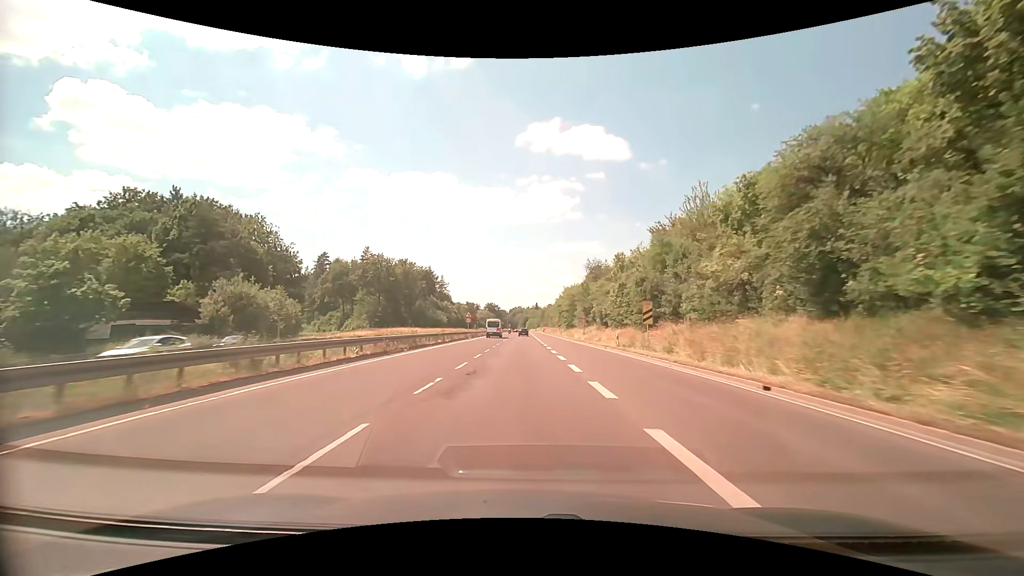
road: trunk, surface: asphalt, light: Day
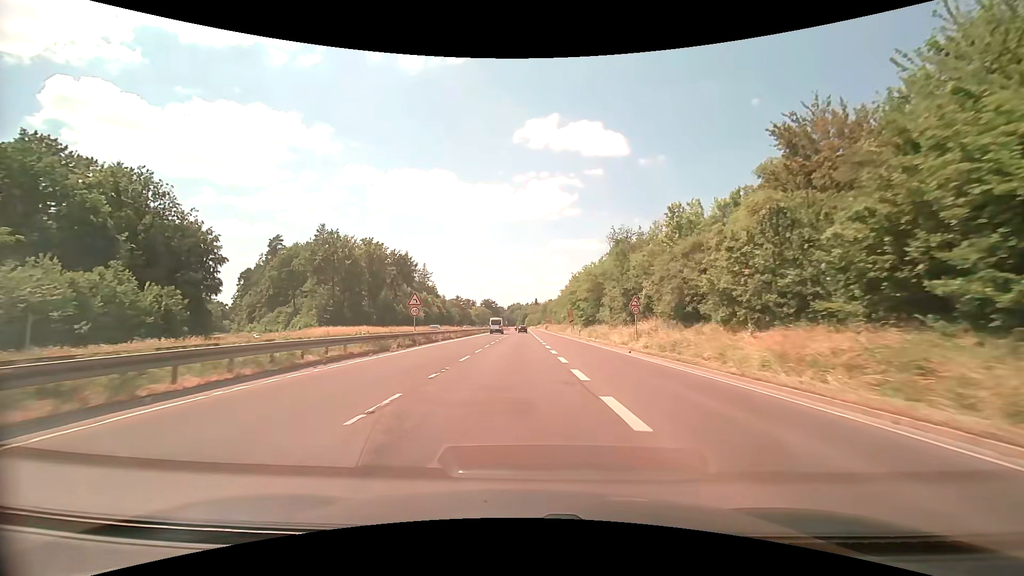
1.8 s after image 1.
(+0.1, +33.3) m; 0°
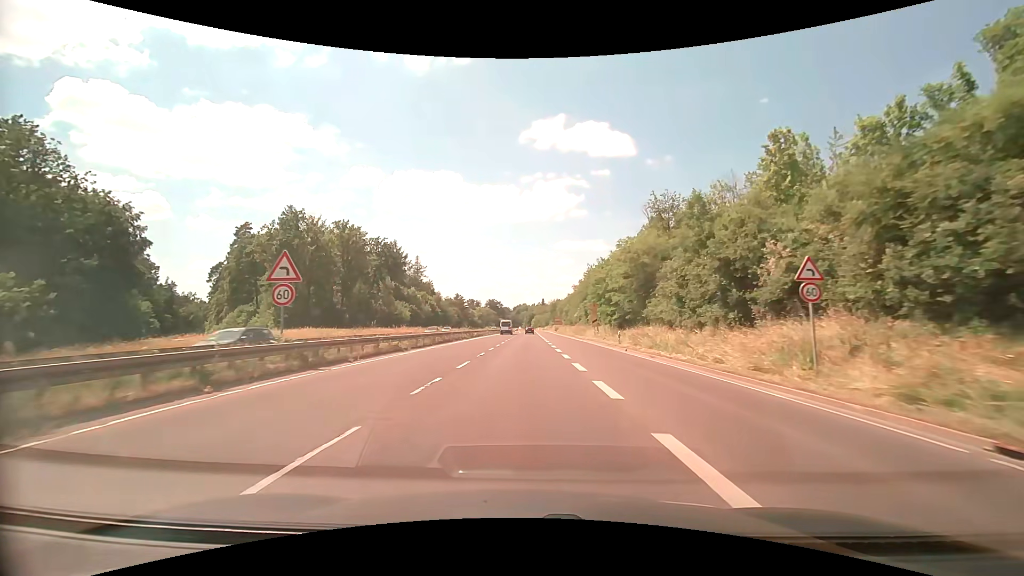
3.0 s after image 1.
(-0.3, +21.0) m; -1°
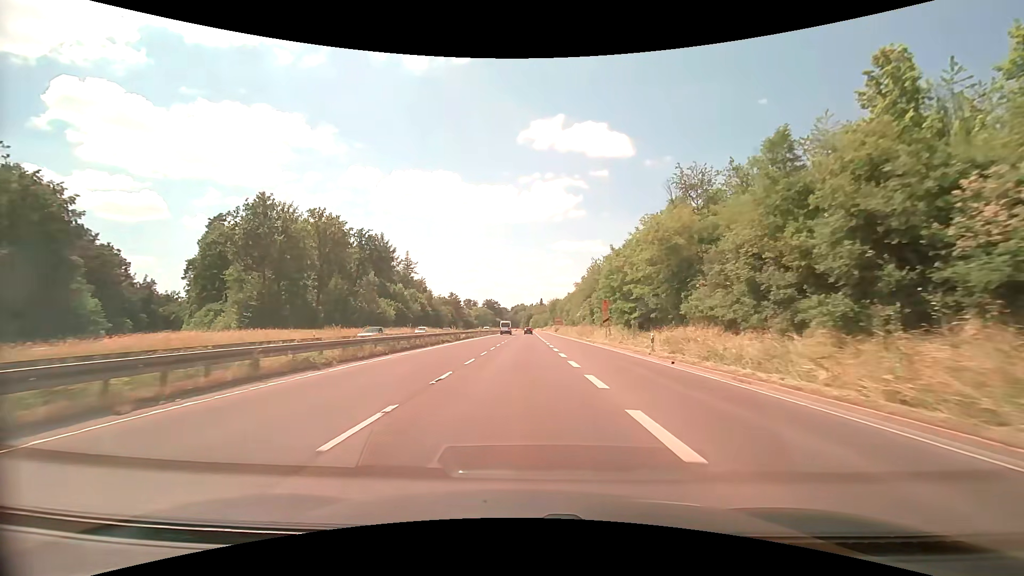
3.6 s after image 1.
(0.0, +10.2) m; 0°
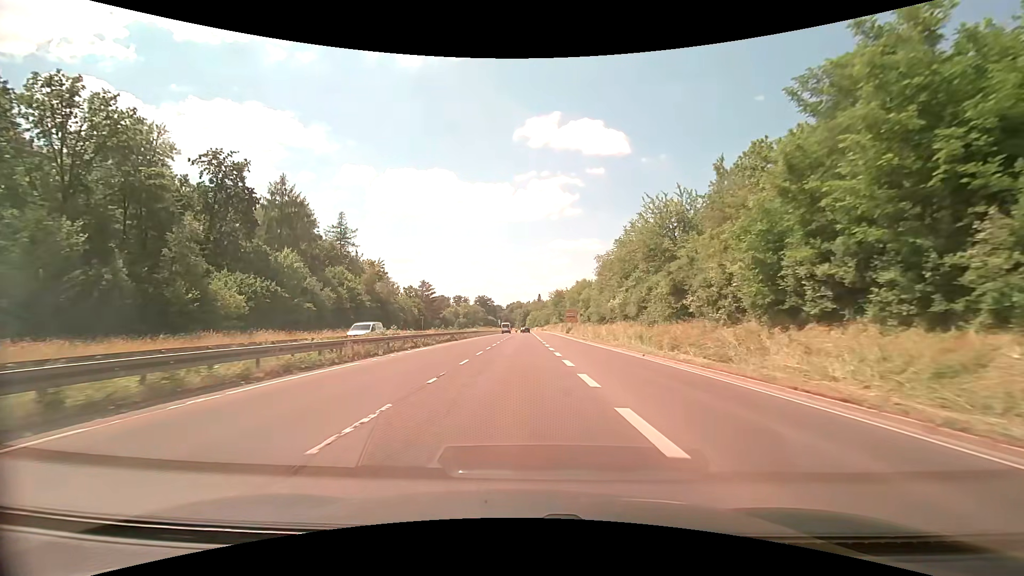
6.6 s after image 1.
(+0.2, +47.7) m; 0°
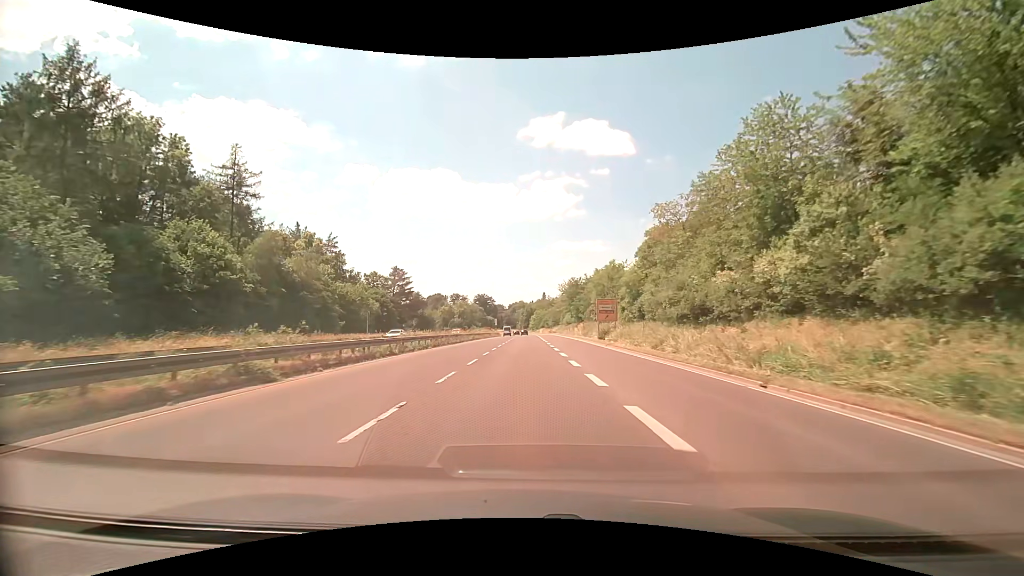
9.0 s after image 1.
(-0.3, +35.6) m; 0°
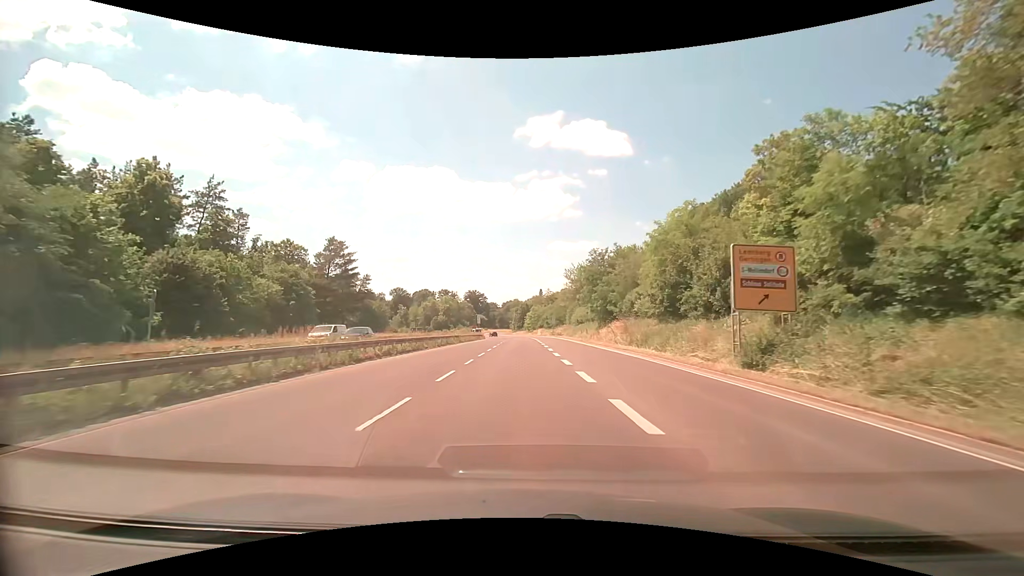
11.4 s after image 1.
(+0.1, +35.2) m; +1°
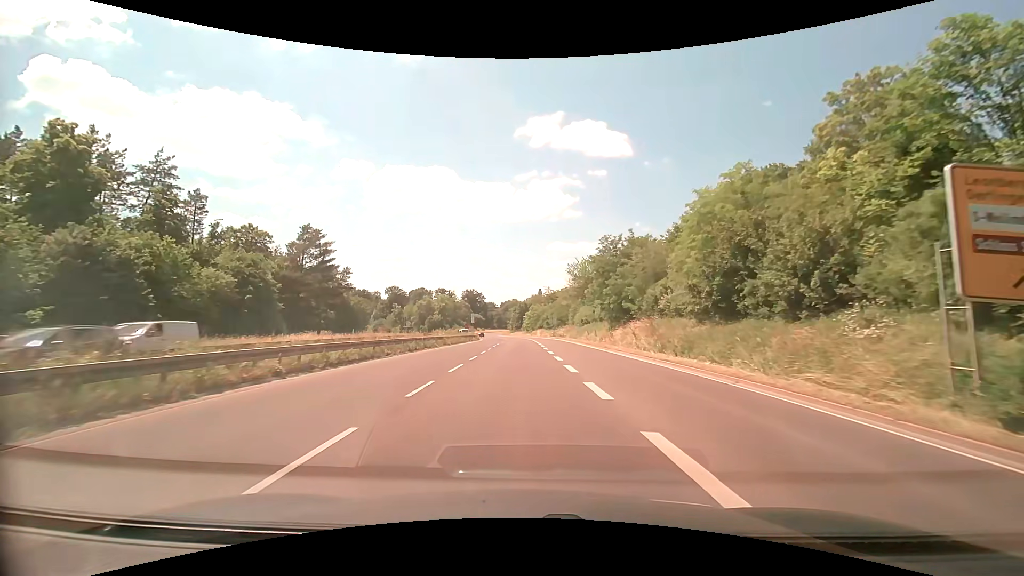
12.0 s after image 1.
(0.0, +8.9) m; 0°
(0, +10) (0, +20) (0, +30) (0, +40) (0, +50) (0, +60) (0, +70) (-1, +80) (-1, +90) (-2, +100) m
